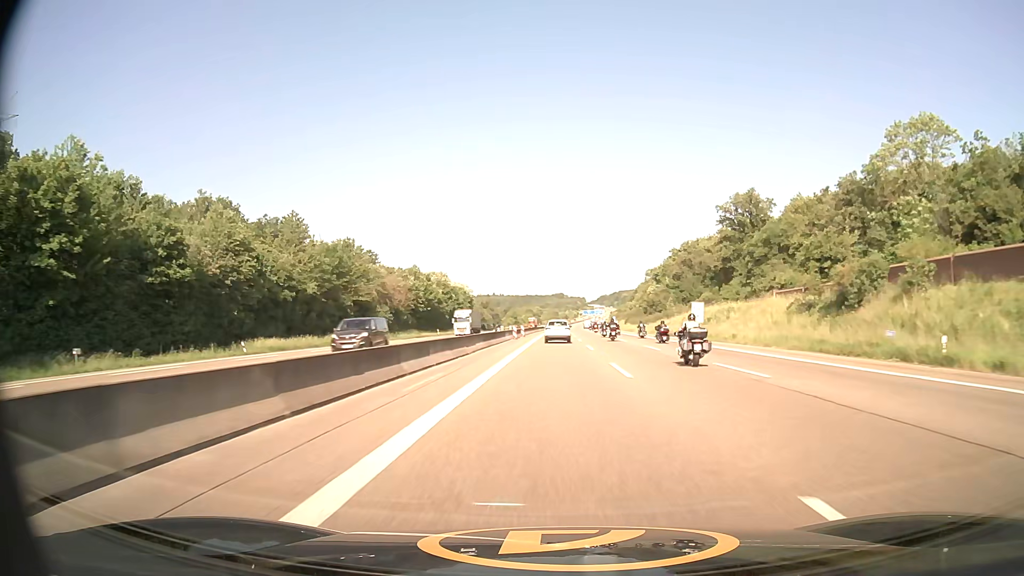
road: motorway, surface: asphalt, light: Day
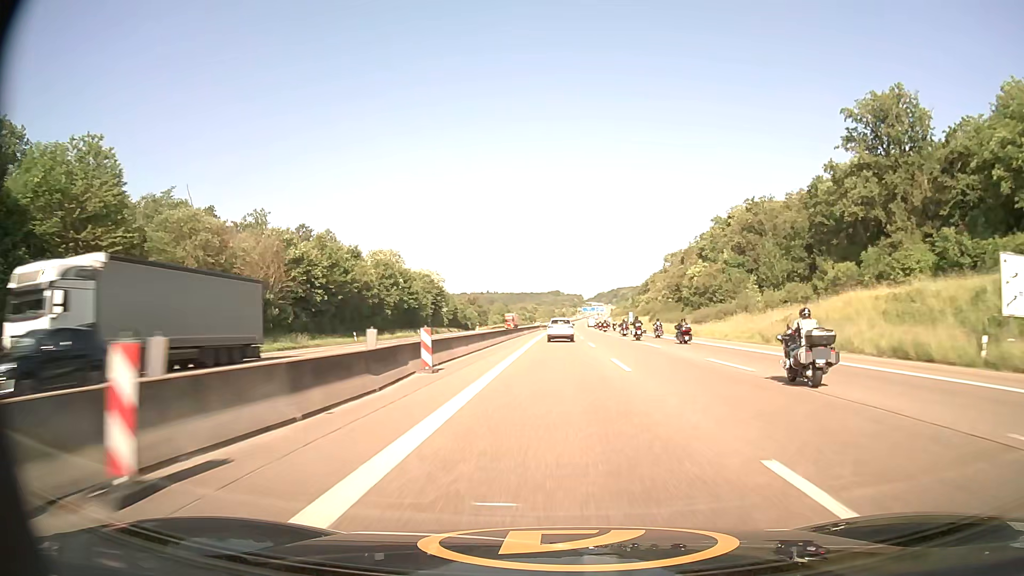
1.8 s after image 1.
(+0.1, +52.4) m; 0°
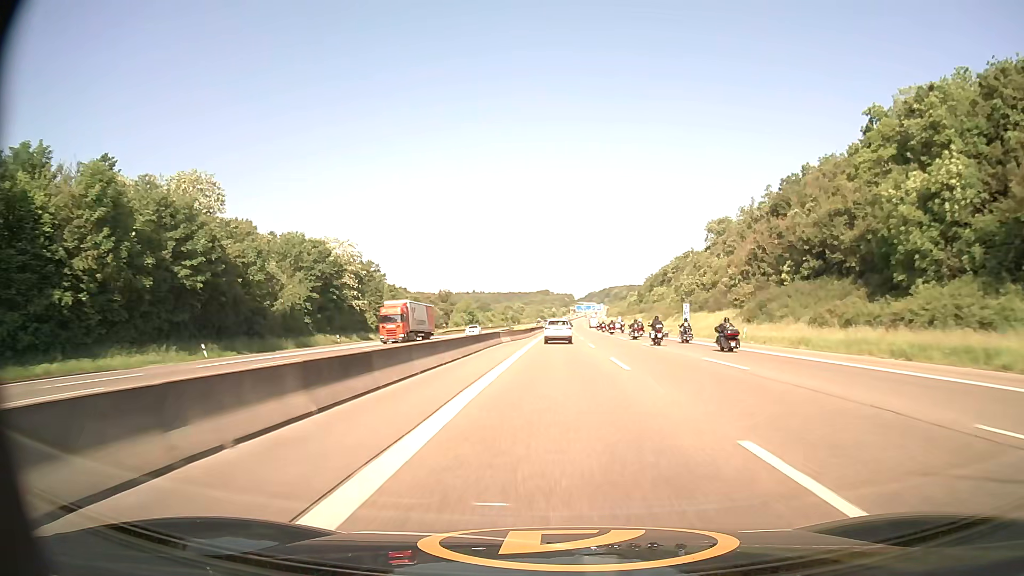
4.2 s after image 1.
(+0.5, +71.1) m; +1°
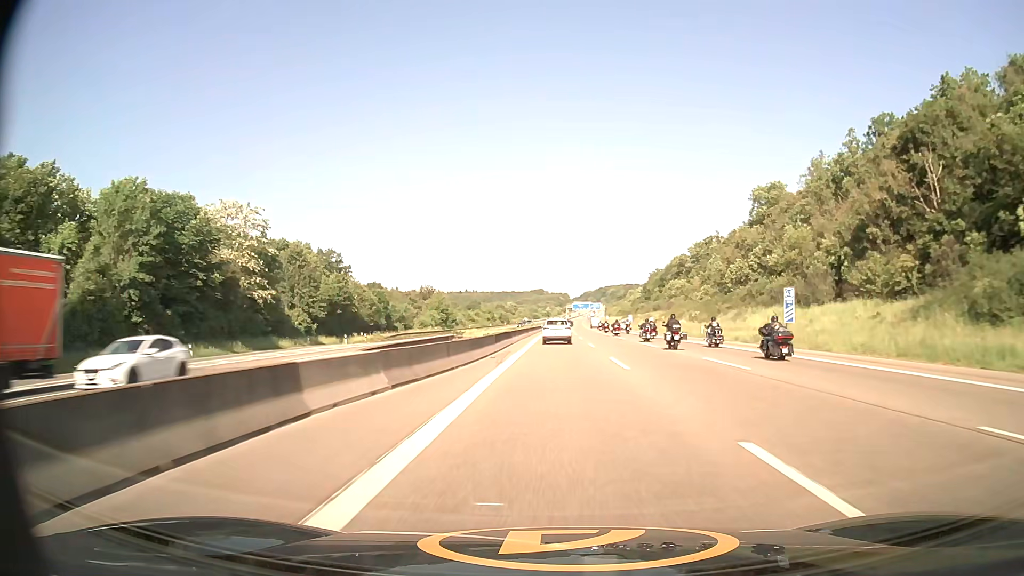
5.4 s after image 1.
(+0.1, +36.1) m; 0°
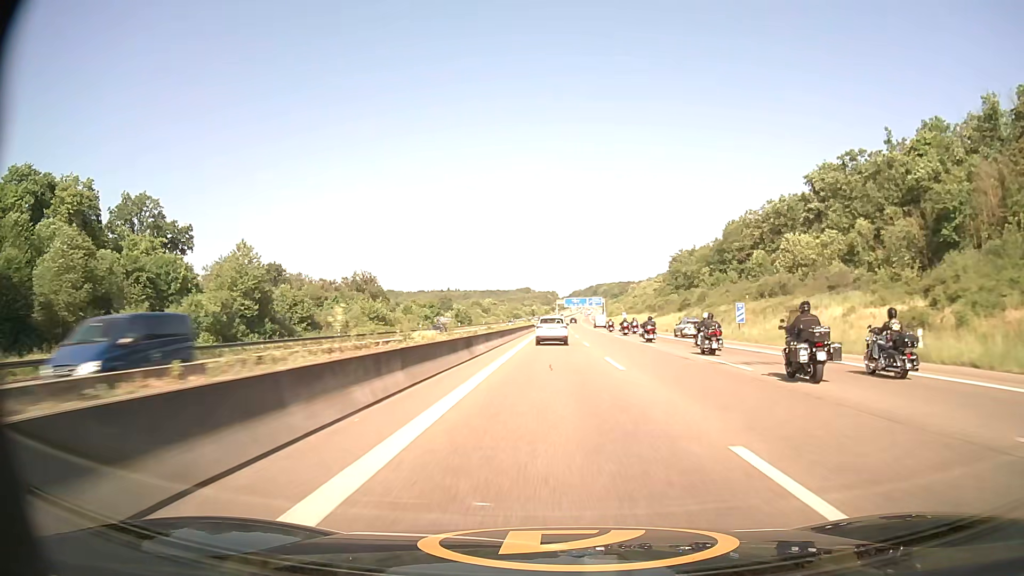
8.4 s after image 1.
(+0.8, +90.3) m; +1°
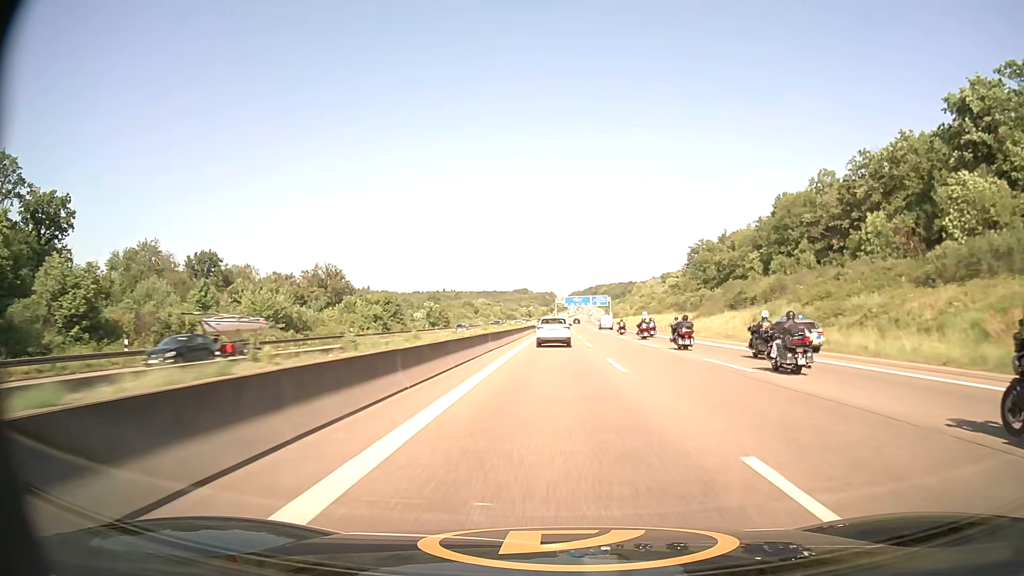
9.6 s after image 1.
(0.0, +36.2) m; 0°
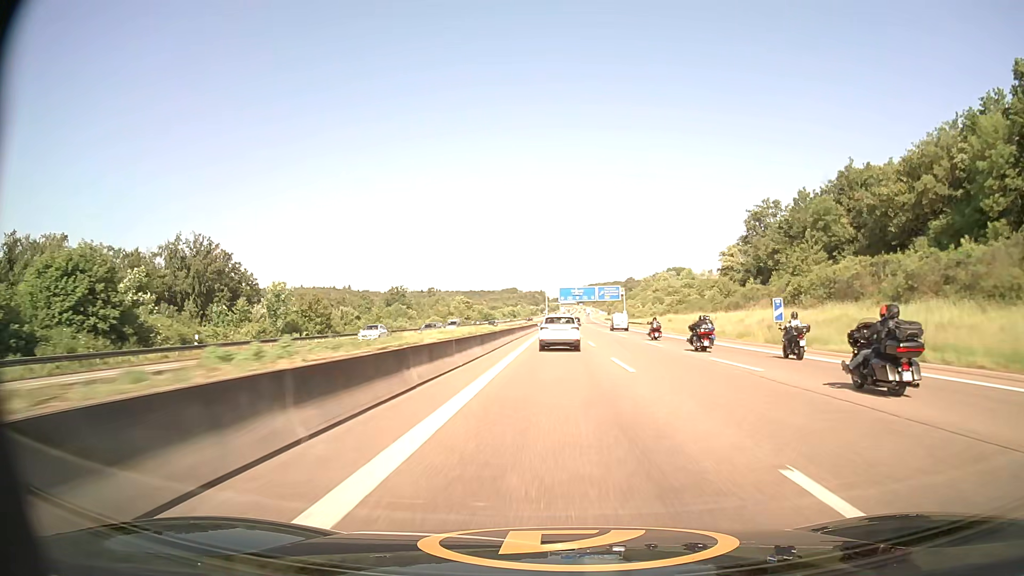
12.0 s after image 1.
(+0.4, +71.8) m; +1°
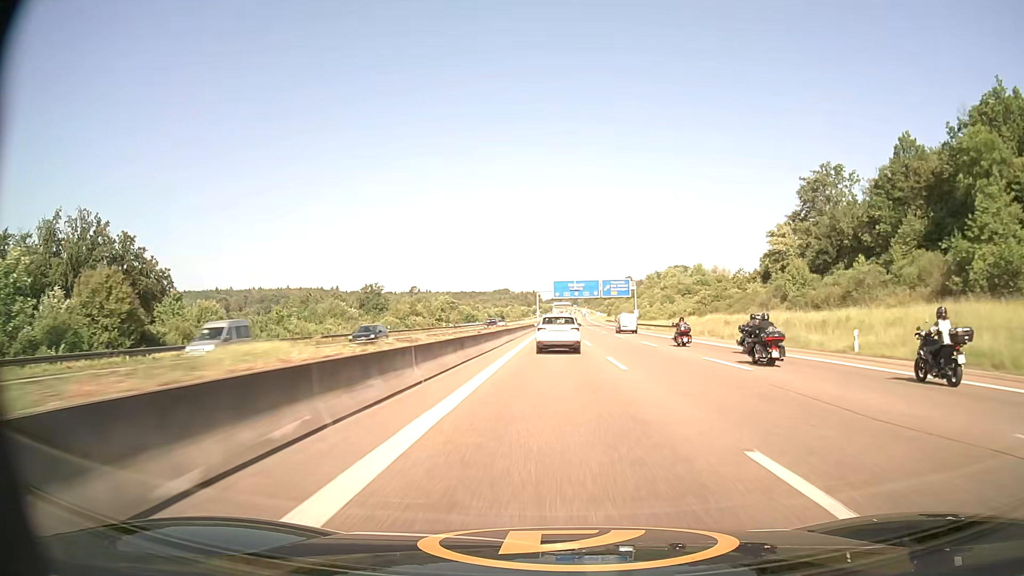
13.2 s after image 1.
(+0.1, +34.8) m; +1°
(0, +10) (0, +20) (0, +30) (0, +40) (0, +50) (0, +60) (0, +70) (0, +80) (+1, +90) (+1, +100) m
